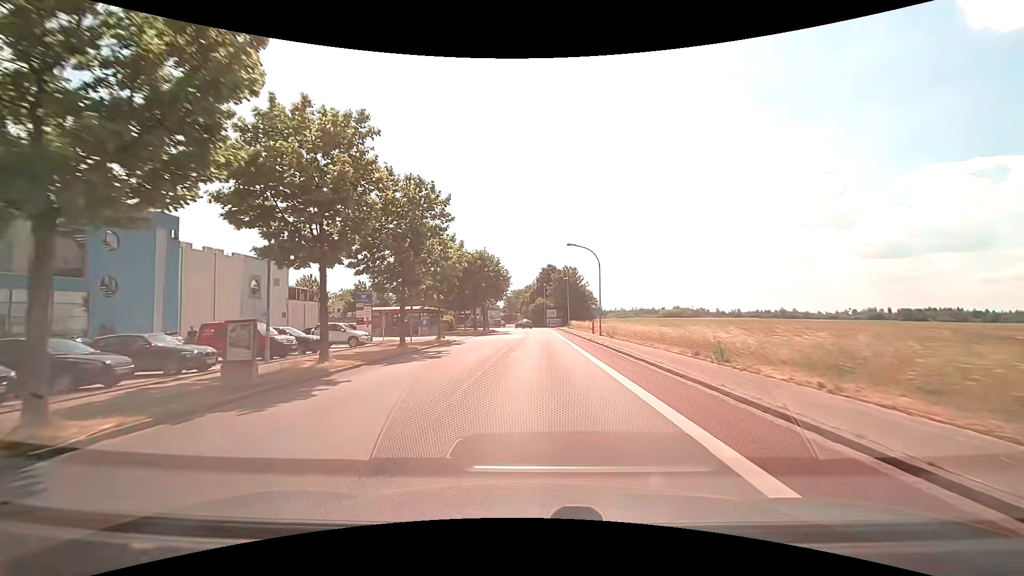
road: tertiary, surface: asphalt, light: Day
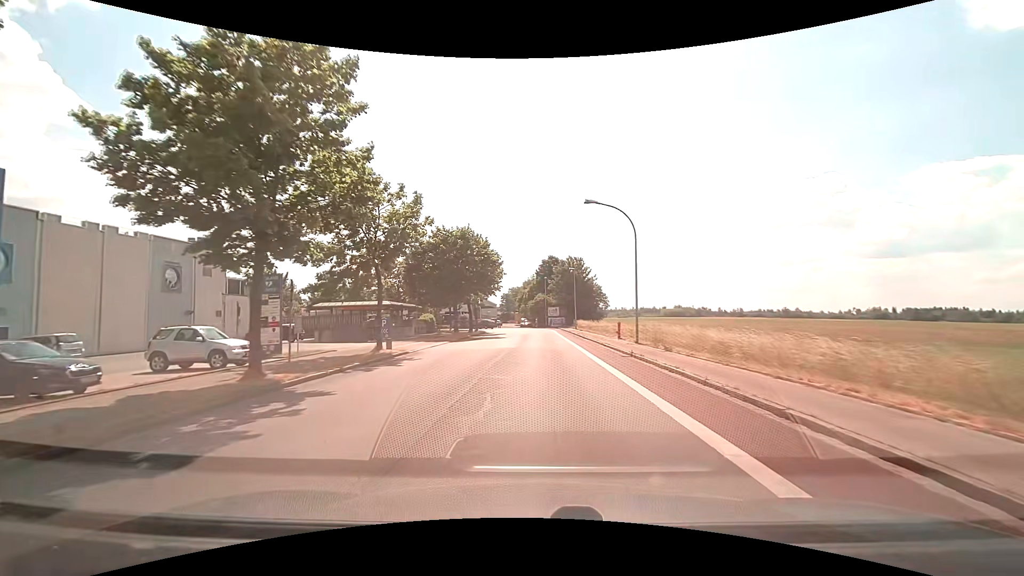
(-0.1, +14.0) m; -1°
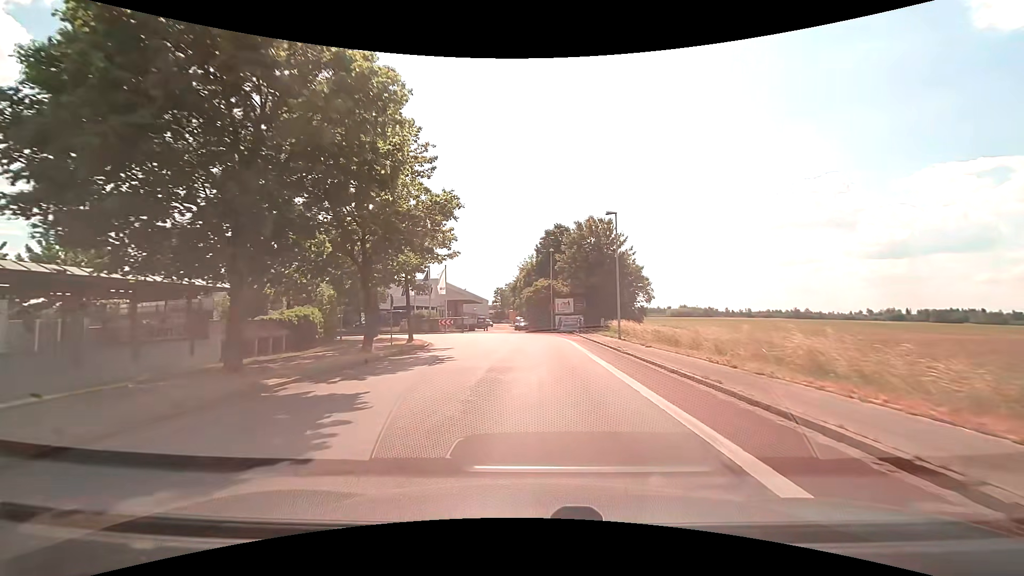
(+0.3, +33.0) m; 0°
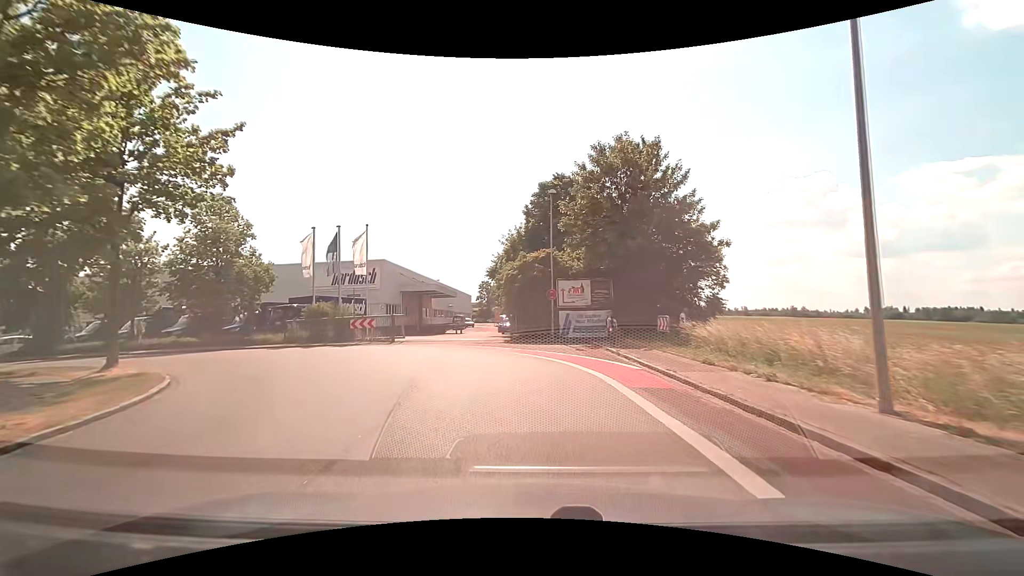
(+0.2, +23.0) m; +1°
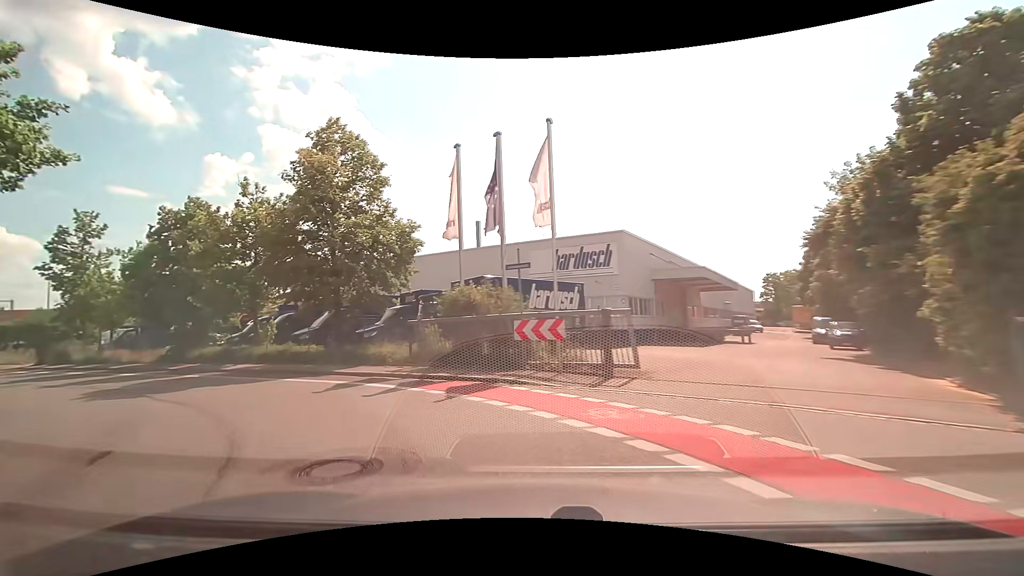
(-2.9, +17.8) m; -28°
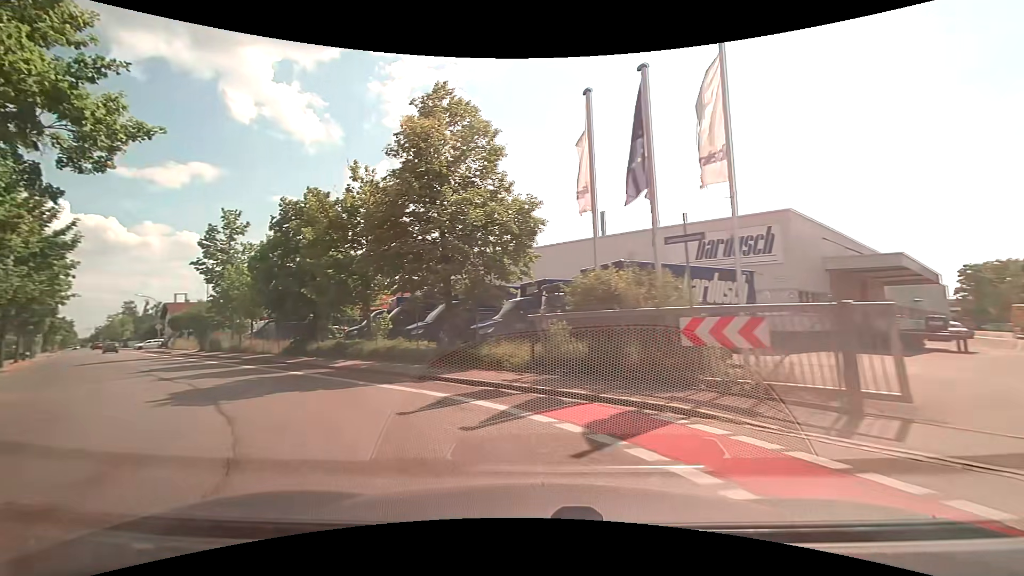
(-0.4, +3.7) m; -14°
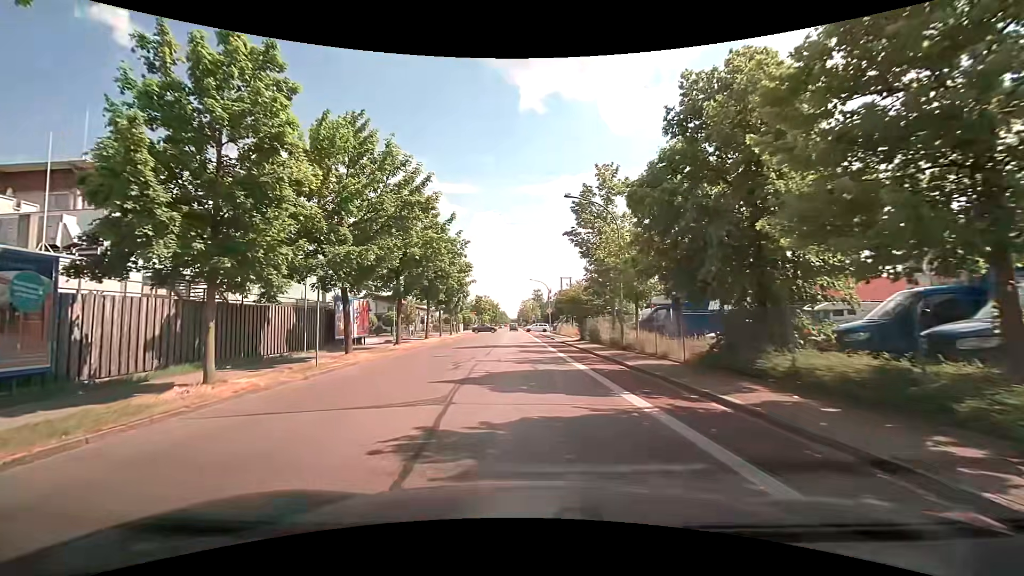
(-6.2, +12.6) m; -42°
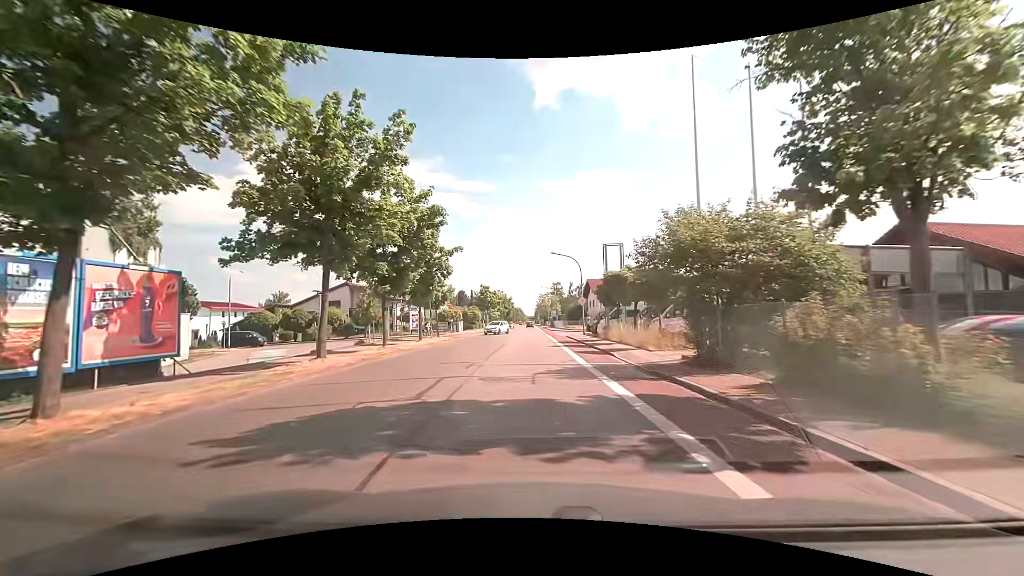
(-1.0, +23.7) m; -3°
(0, +10) (0, +20) (0, +30) (-1, +40) (-1, +50) (-1, +60) (-1, +70) (-1, +80) (-1, +90) (-1, +100) m
